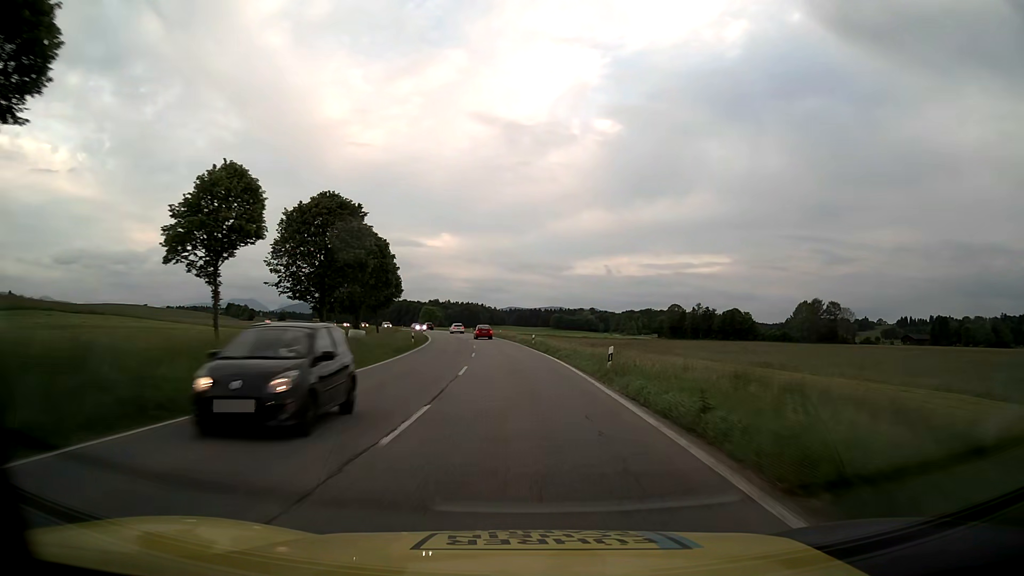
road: primary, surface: asphalt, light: Day
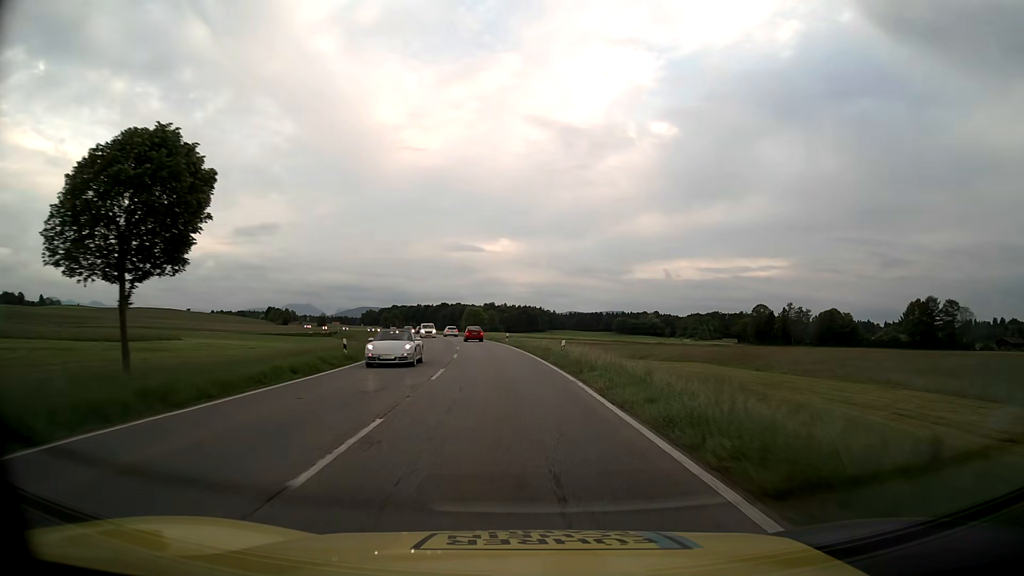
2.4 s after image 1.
(-2.2, +50.5) m; -5°
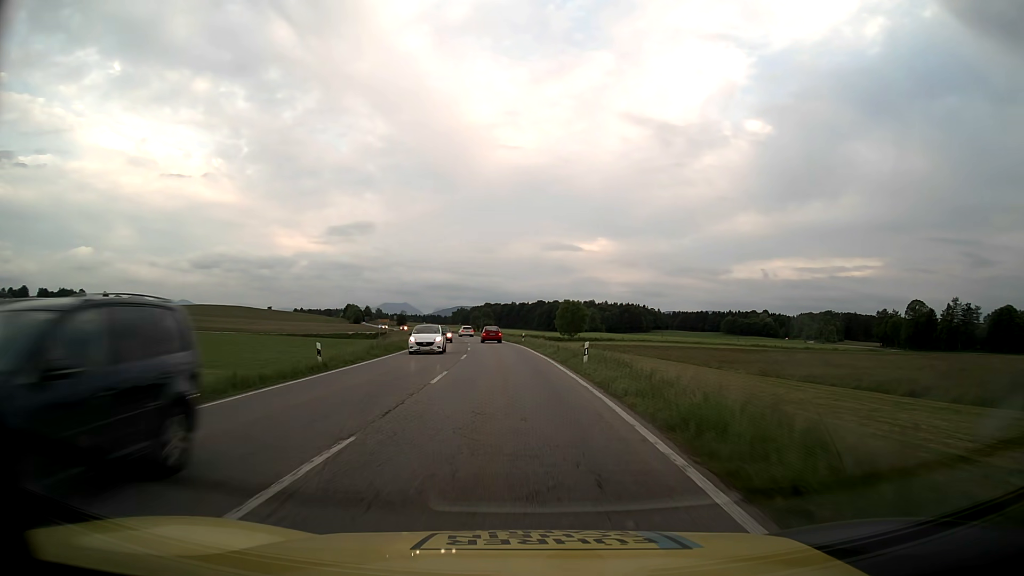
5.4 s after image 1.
(-4.3, +61.8) m; -8°
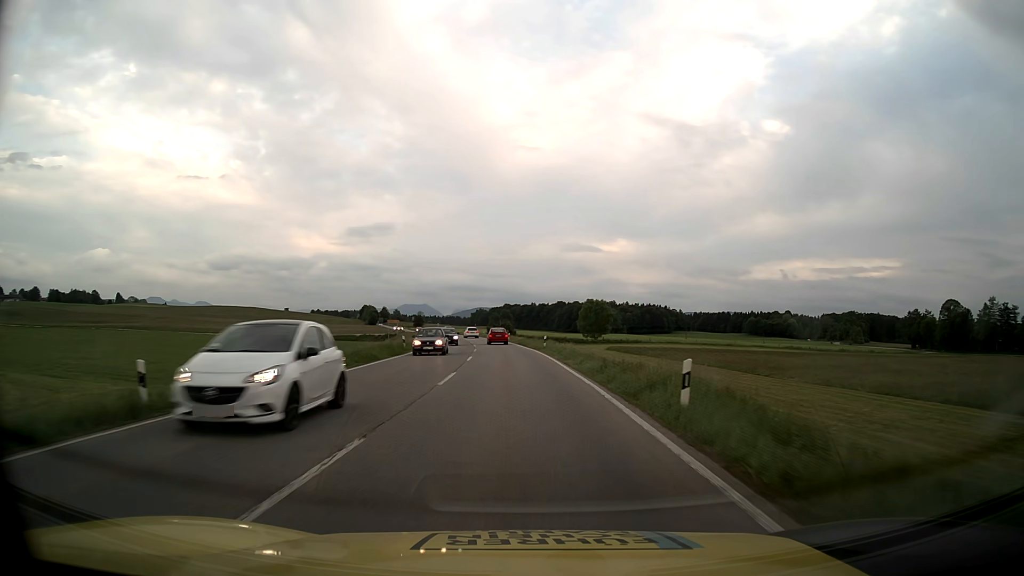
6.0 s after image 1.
(-0.2, +12.3) m; -2°
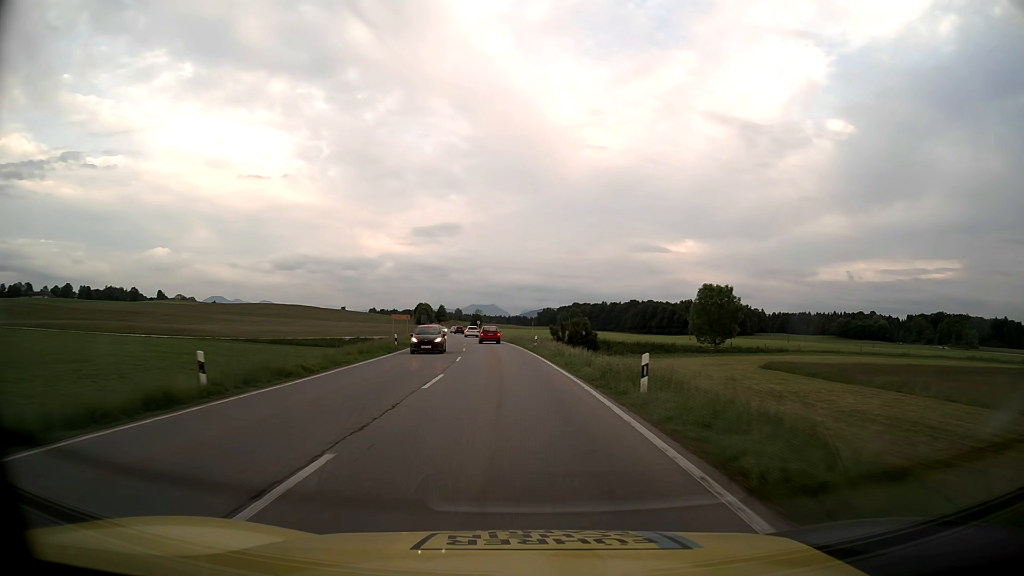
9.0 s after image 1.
(-2.8, +61.3) m; -6°
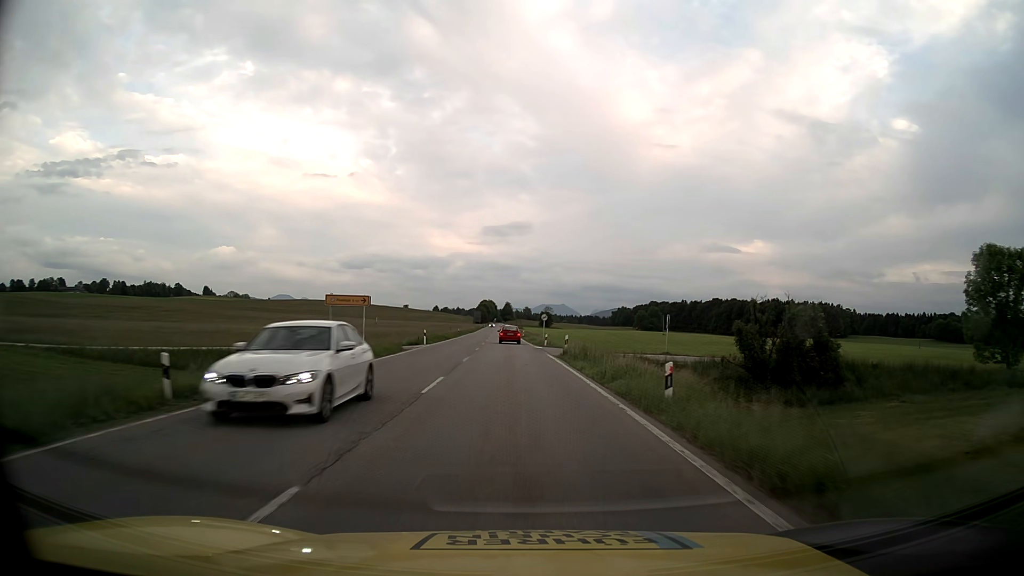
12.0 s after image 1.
(-4.0, +61.8) m; -6°
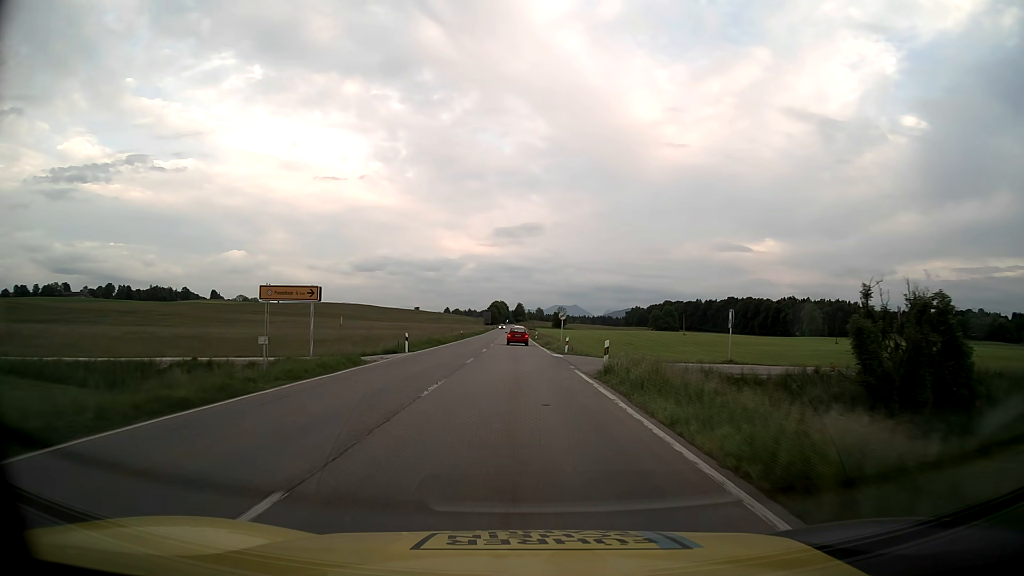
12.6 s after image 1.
(-0.1, +12.4) m; -1°
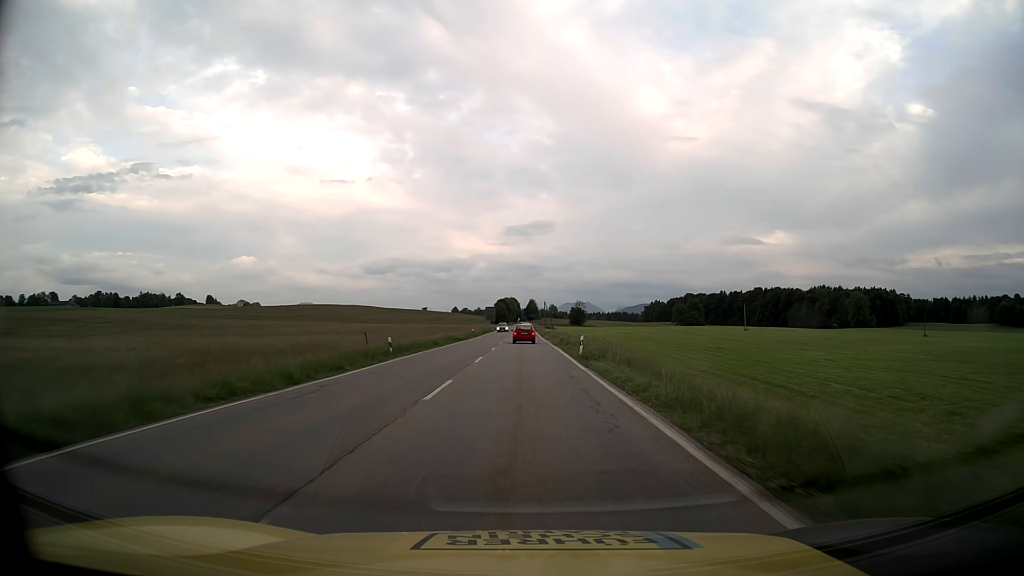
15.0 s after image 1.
(-0.9, +49.1) m; -1°
(0, +10) (0, +20) (0, +30) (0, +40) (0, +50) (0, +60) (0, +70) (0, +80) (0, +90) (0, +100) m
